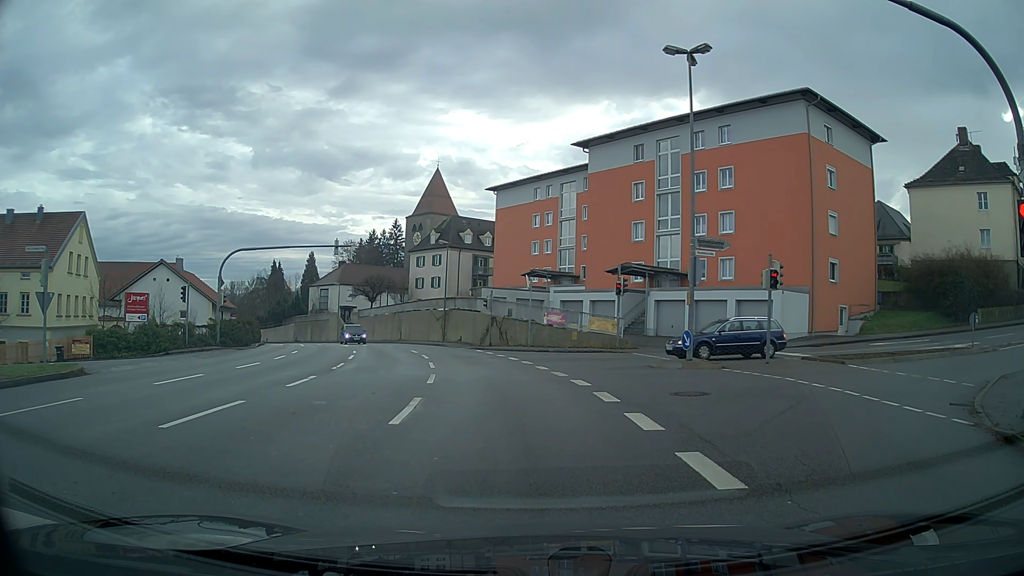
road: tertiary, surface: asphalt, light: Day
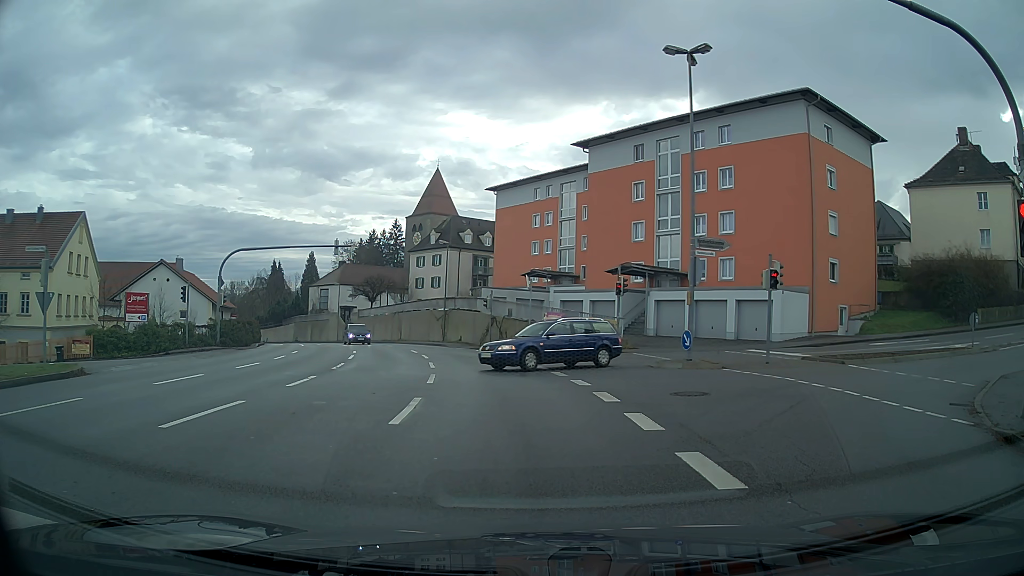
(0.0, 0.0) m; 0°
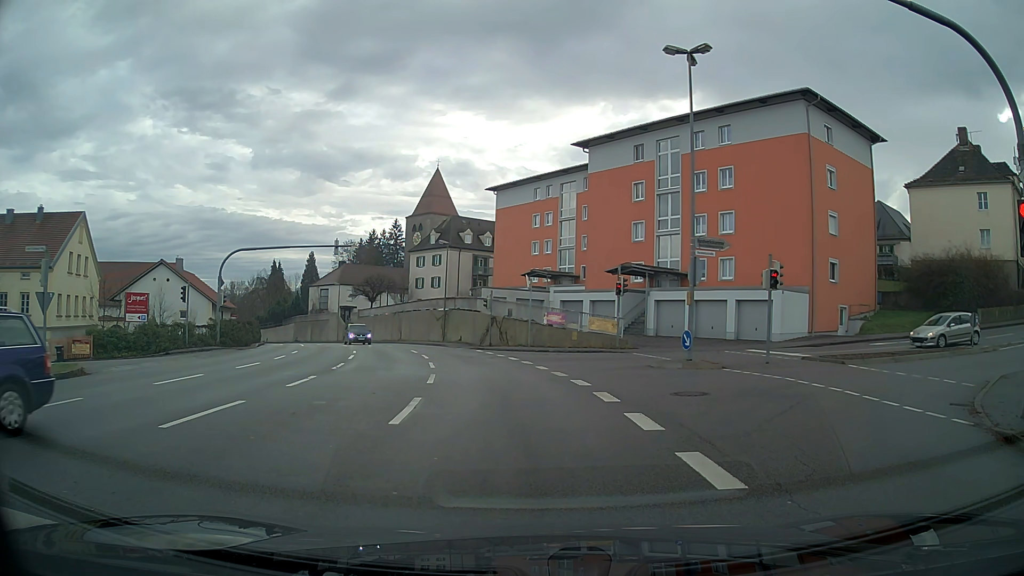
(0.0, 0.0) m; 0°
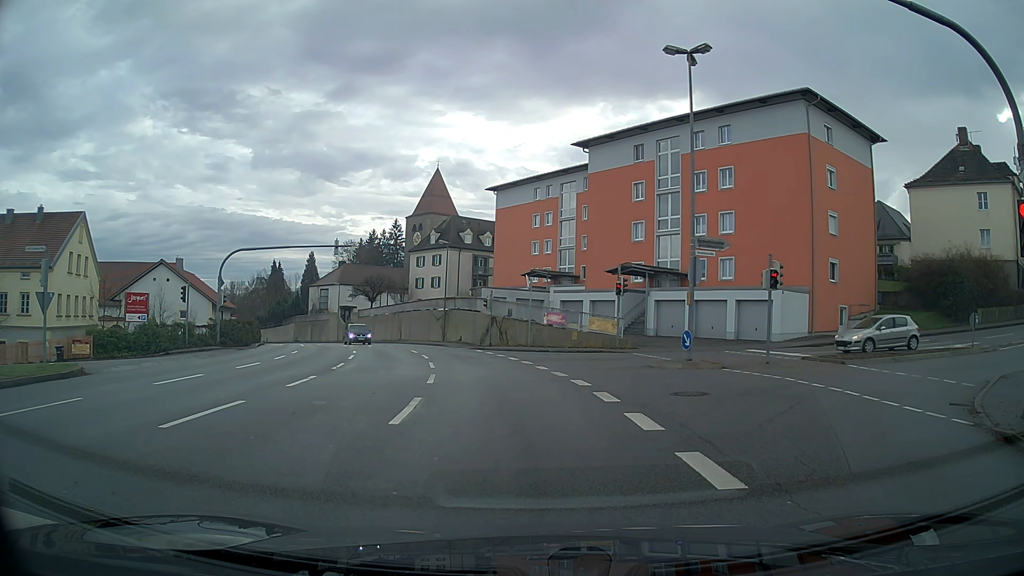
(0.0, 0.0) m; 0°
(0, +10) (-1, +20) (-3, +30) (-6, +39) (-9, +49) (-13, +58) (-17, +67) (-22, +76) (-27, +84) (-33, +92) m
